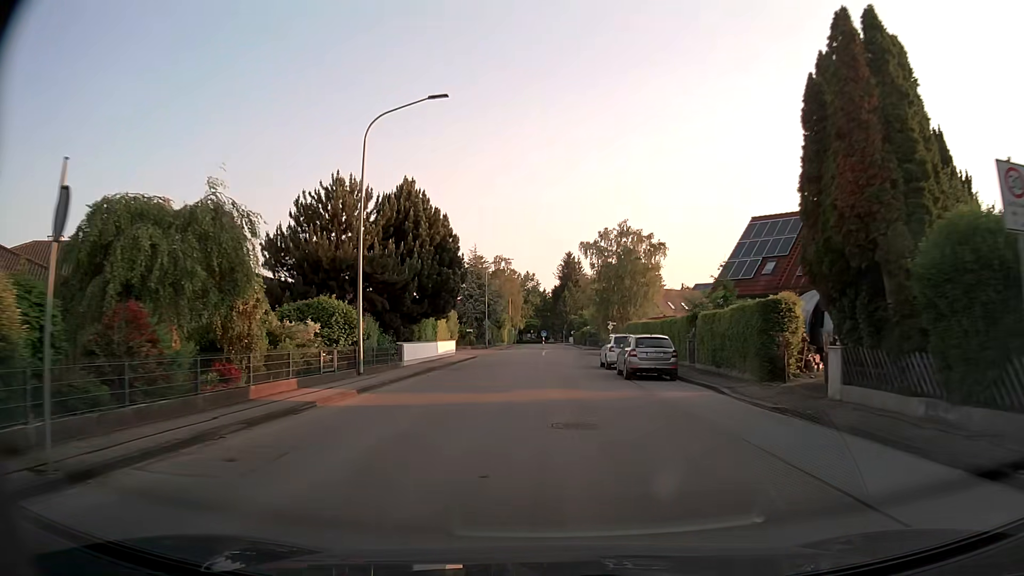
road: tertiary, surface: asphalt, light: Day
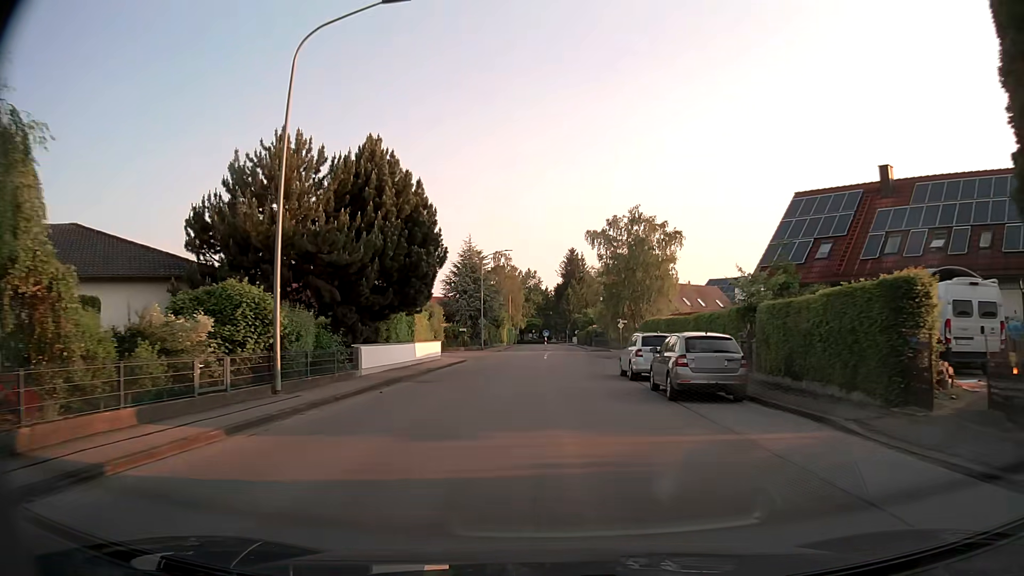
(0.0, +7.4) m; 0°
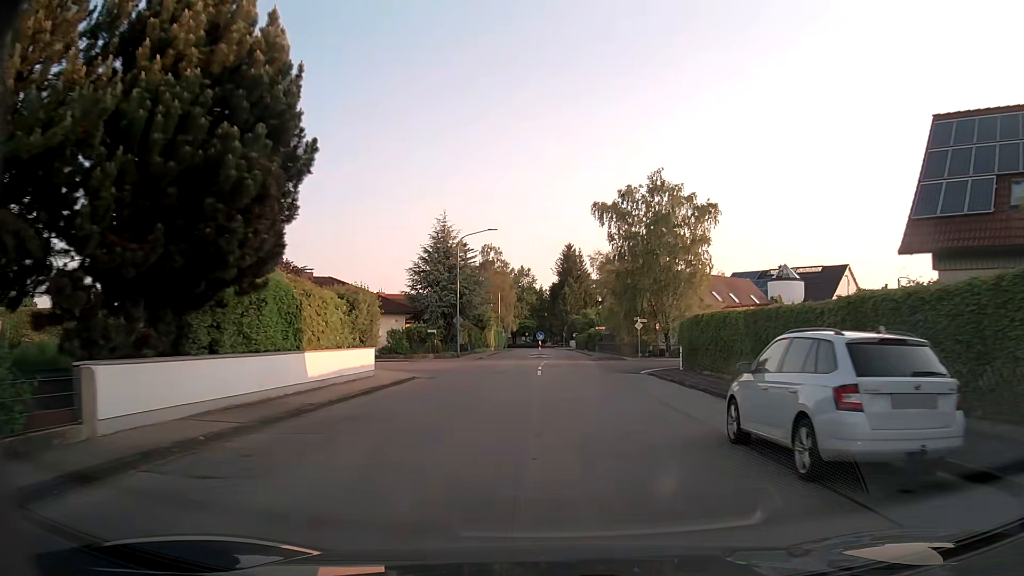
(0.0, +14.4) m; +1°
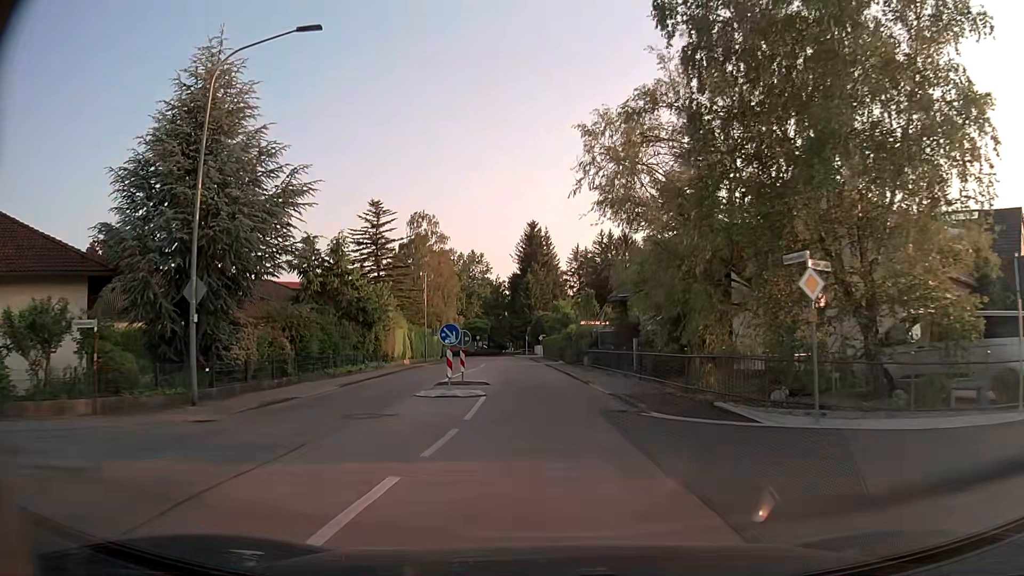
(+1.1, +34.8) m; +3°
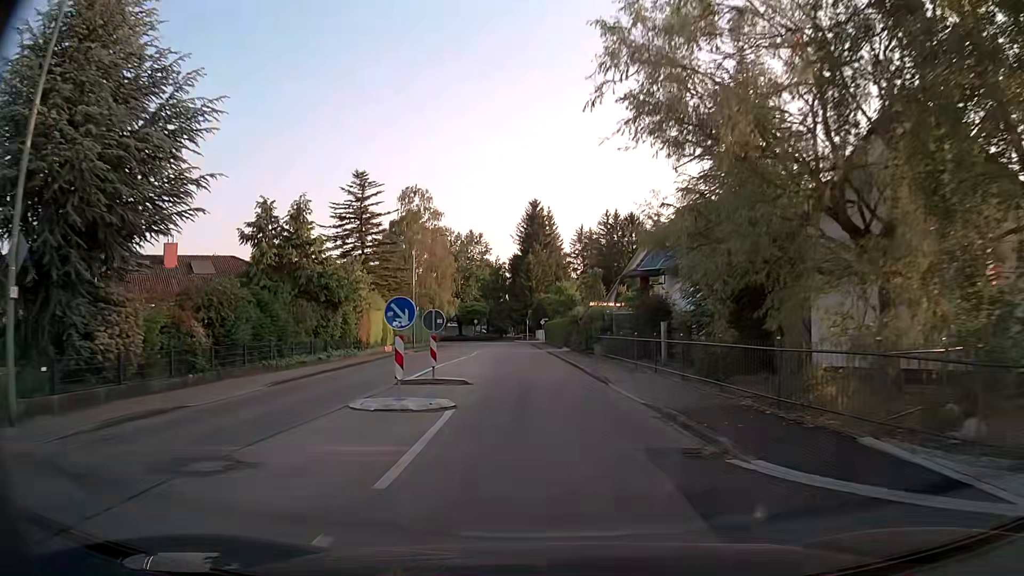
(0.0, +6.9) m; 0°
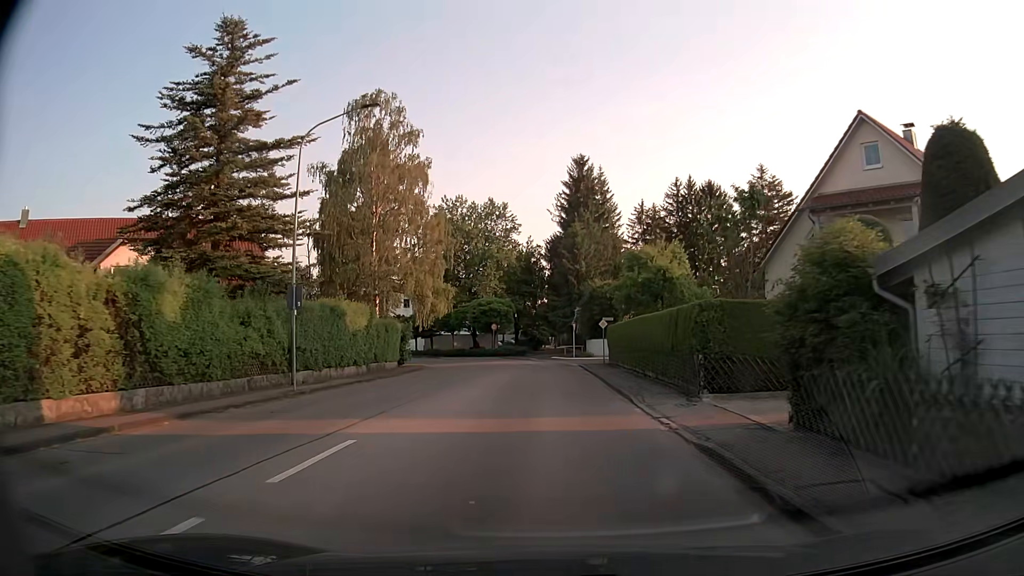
(-1.2, +35.3) m; -4°
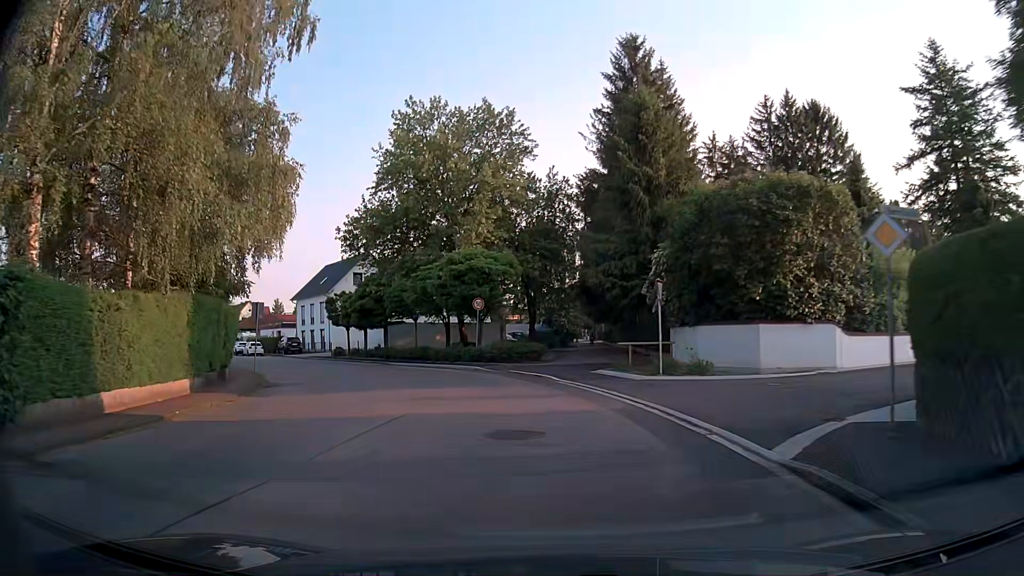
(-0.1, +33.4) m; -3°
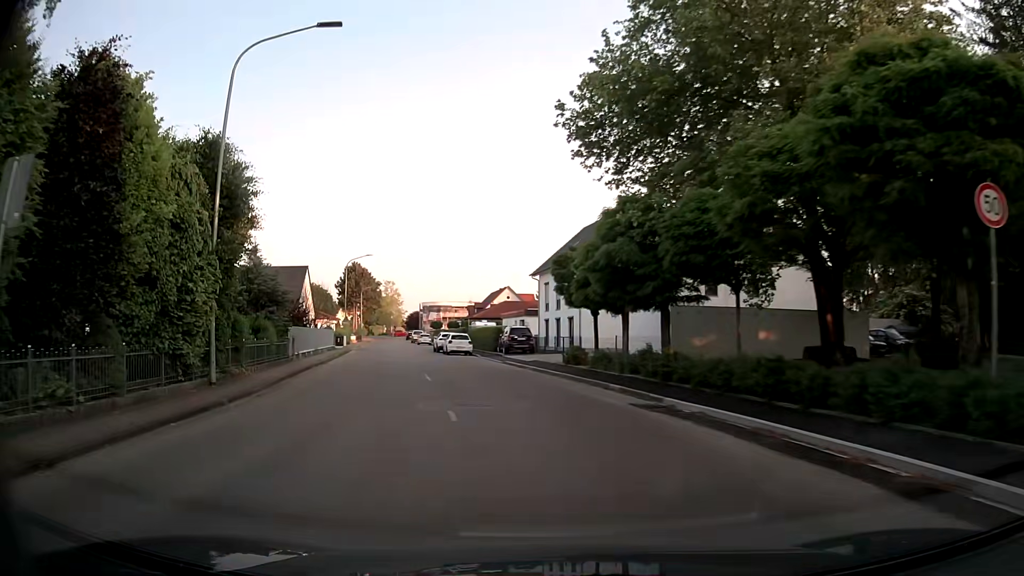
(-4.7, +25.8) m; -23°
(-1, +10) (-3, +20) (-6, +29) (-8, +39) (-11, +49) (-13, +58) (-16, +68) (-18, +78) (-21, +87) (-23, +97) m
